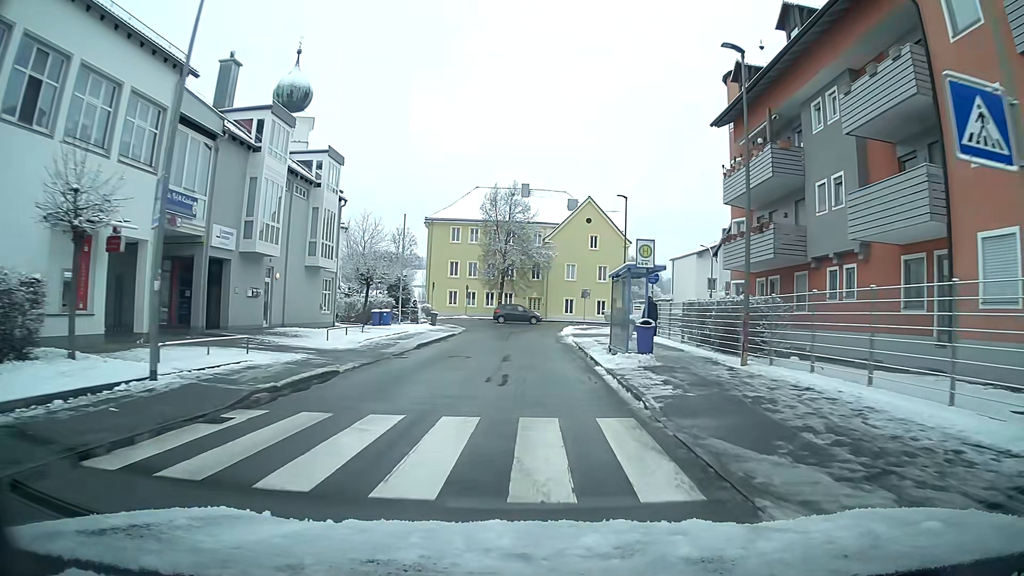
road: unclassified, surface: asphalt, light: Day
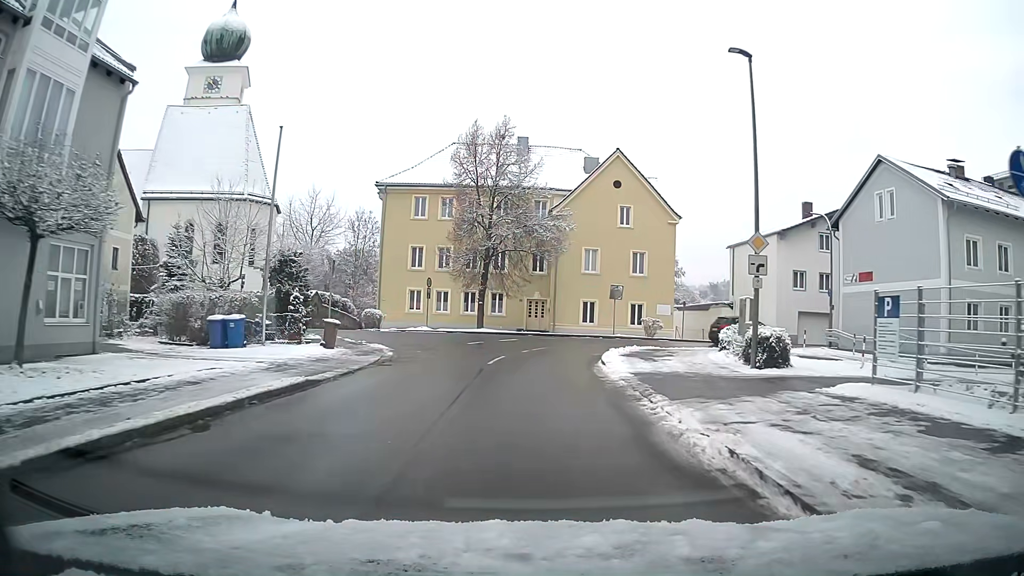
(0.0, +23.9) m; 0°
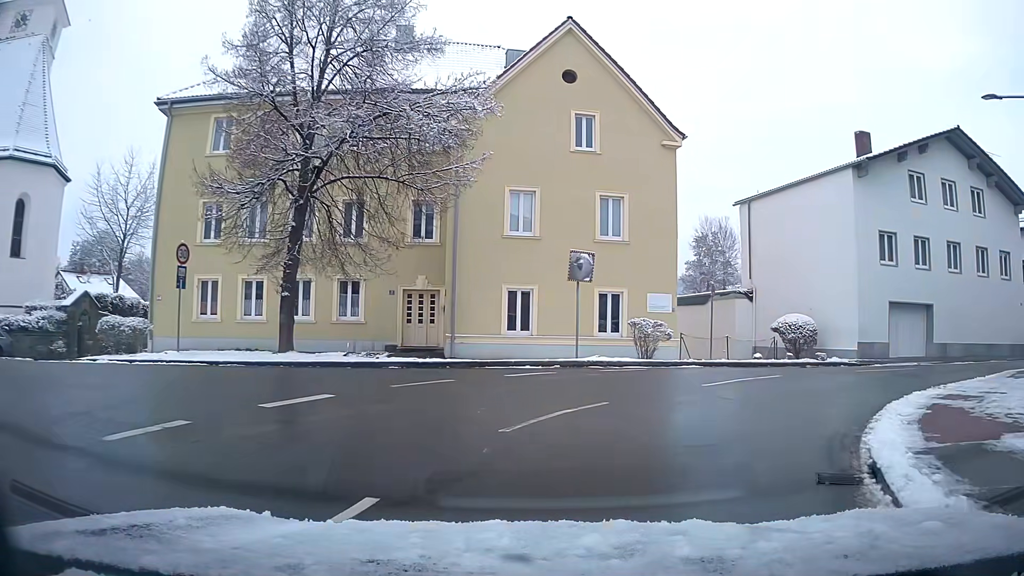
(+0.9, +22.0) m; +8°
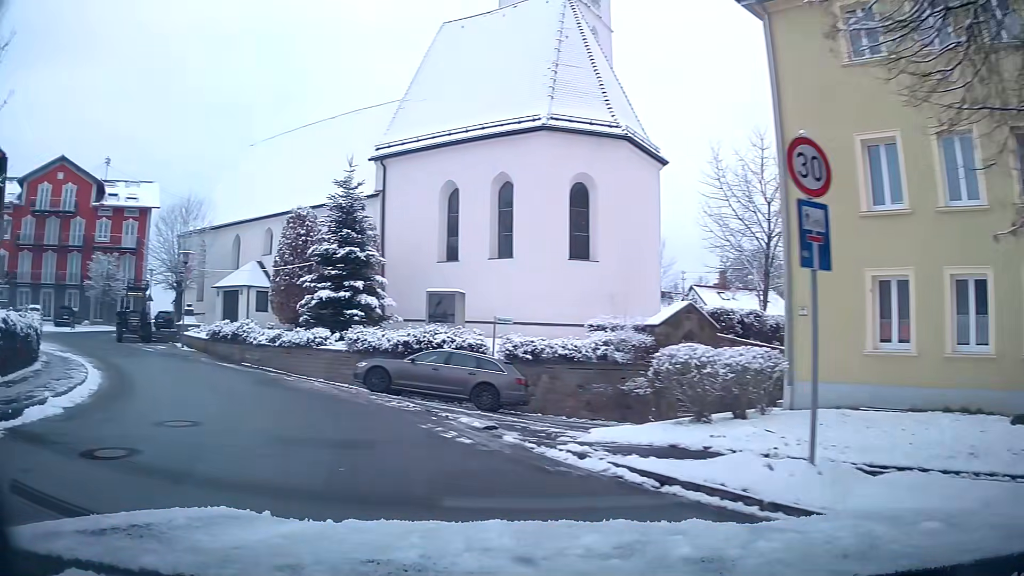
(-6.0, +11.6) m; -64°
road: residential
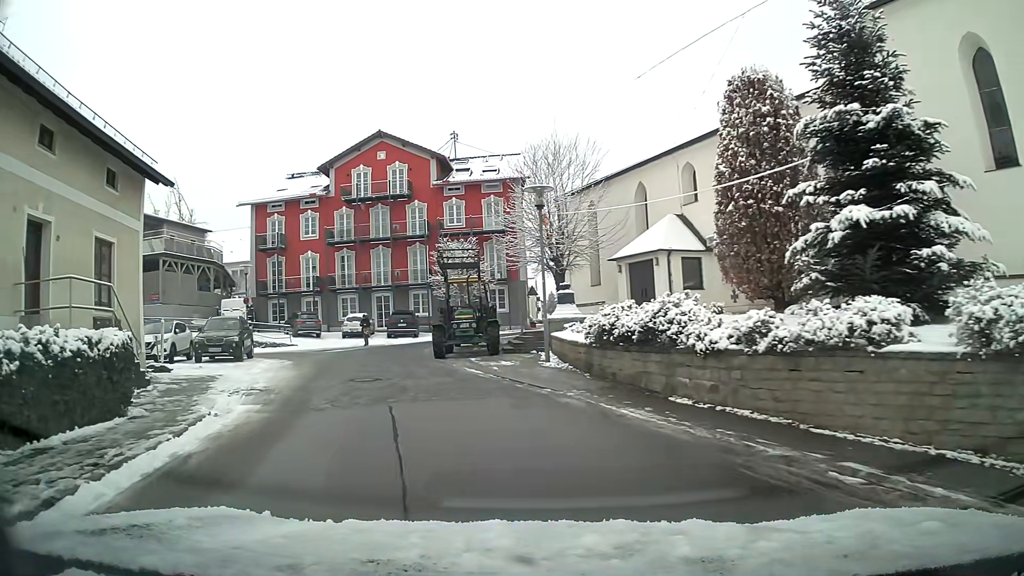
(-4.6, +13.9) m; -33°
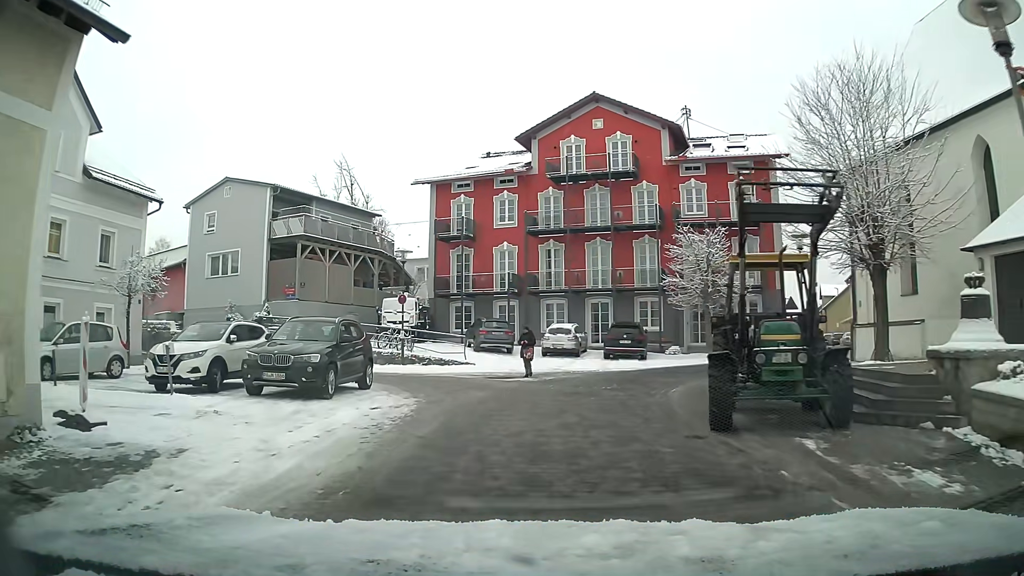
(-1.8, +11.2) m; -16°
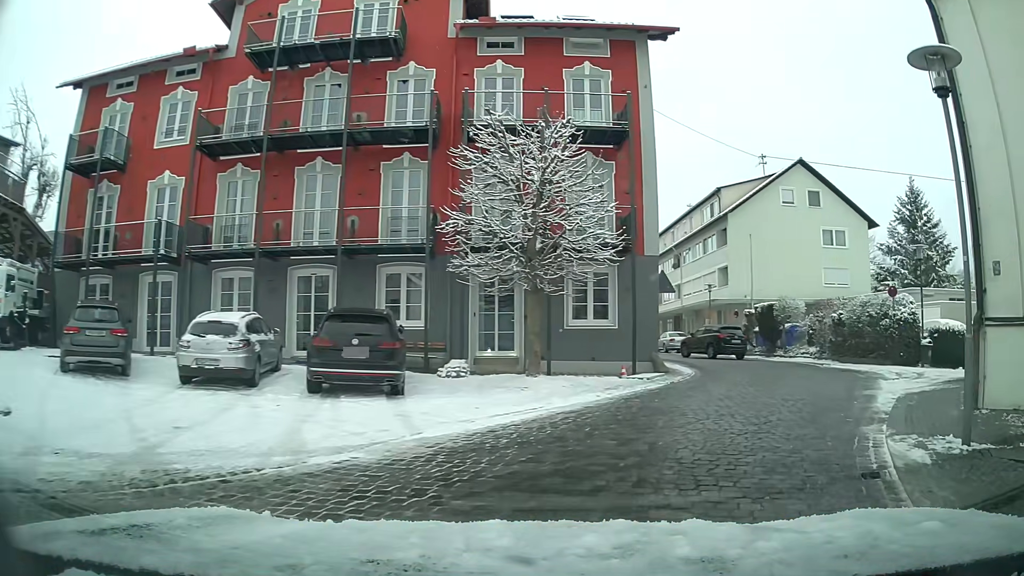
(+2.4, +17.3) m; +27°
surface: sett
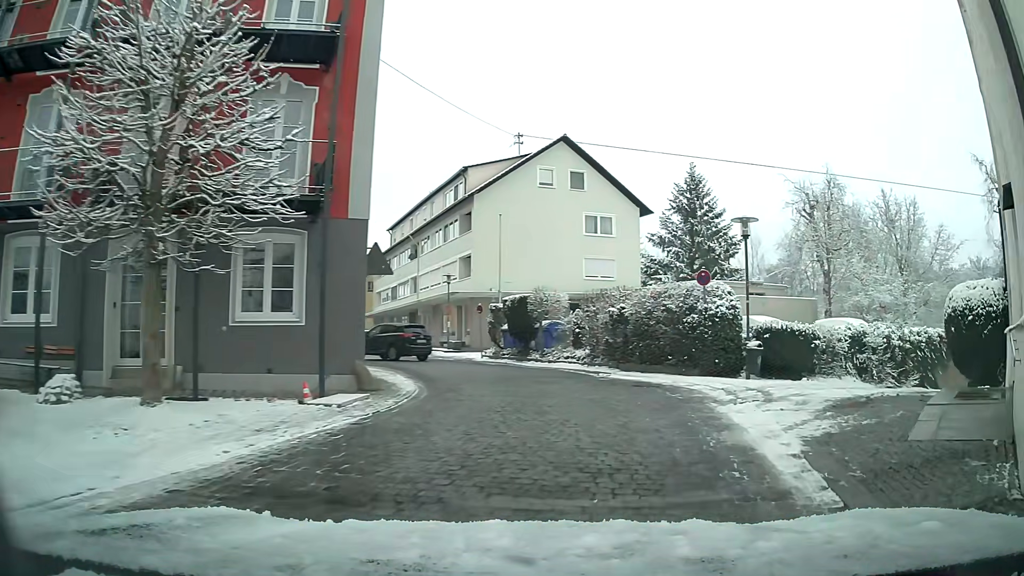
(+1.2, +6.4) m; +20°
